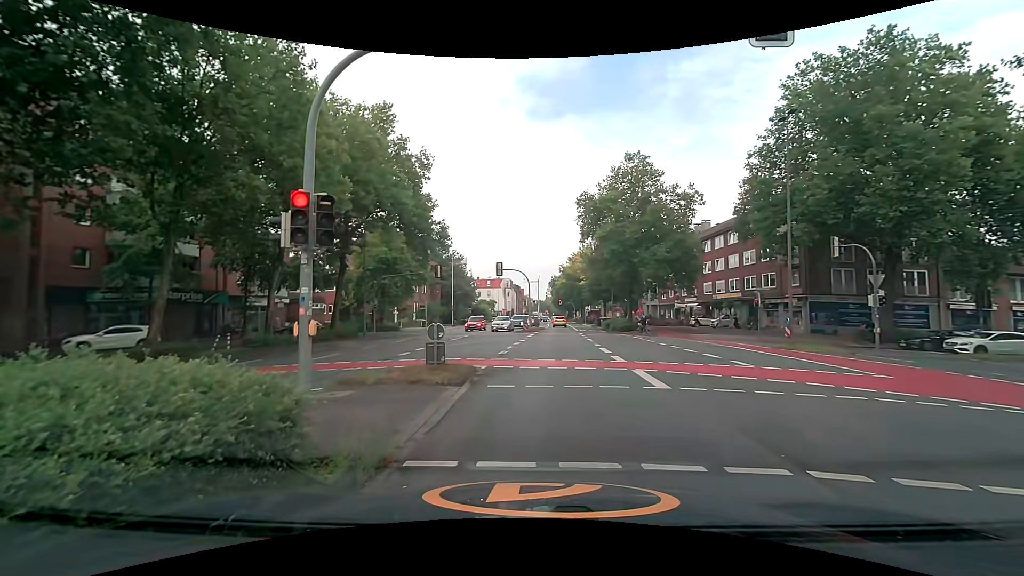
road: secondary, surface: asphalt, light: Day
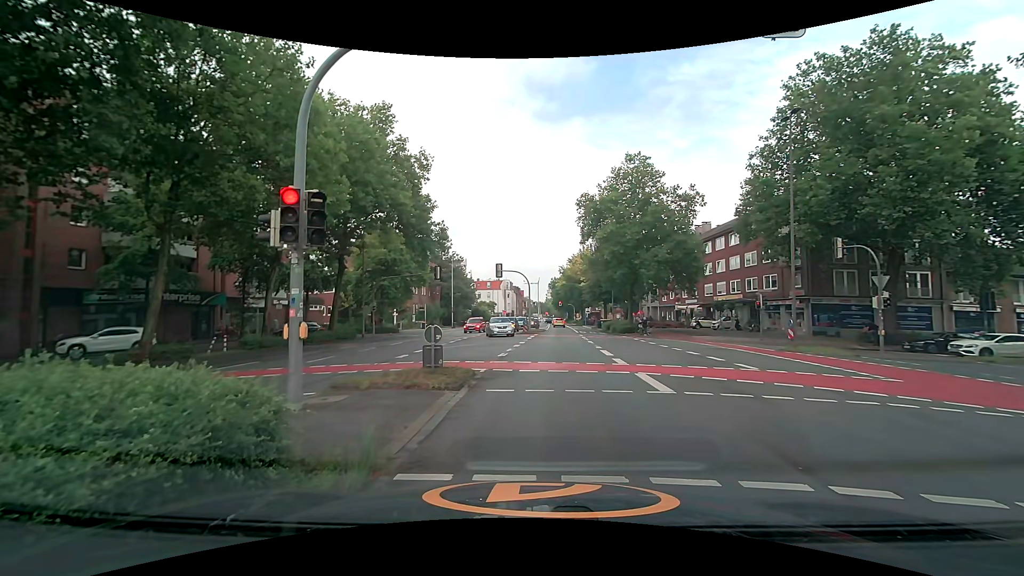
(0.0, +0.4) m; 0°
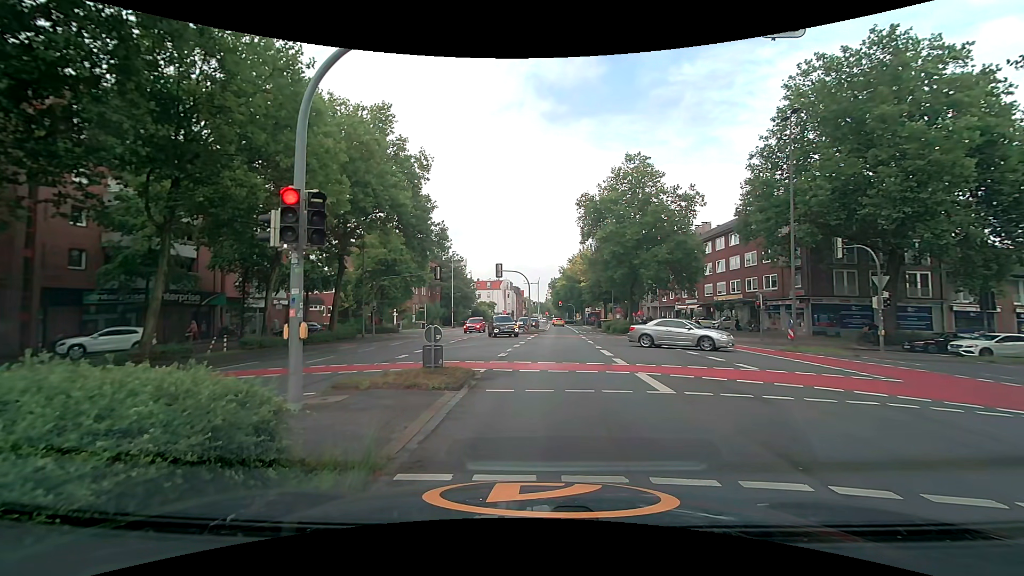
(0.0, 0.0) m; 0°
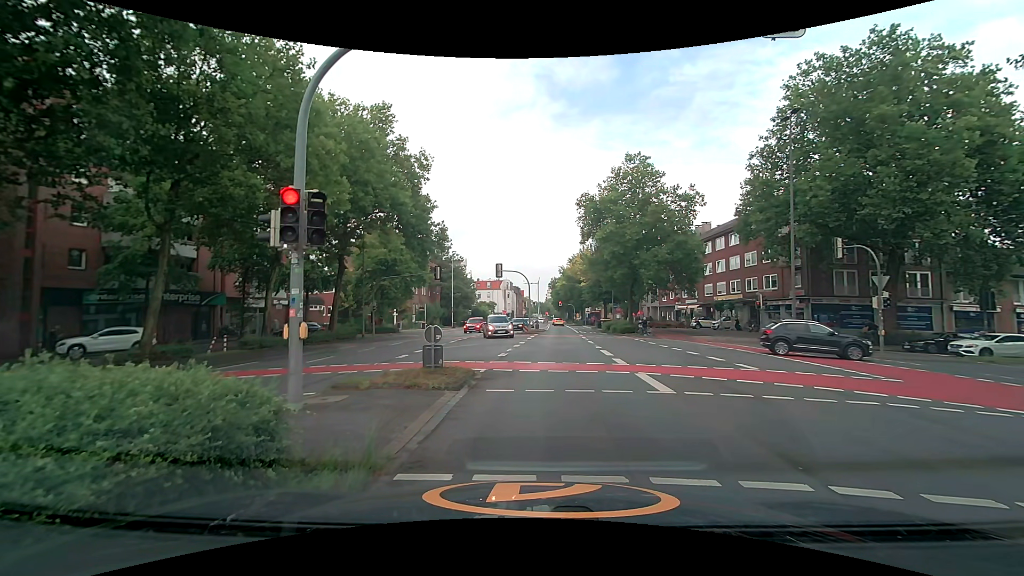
(0.0, 0.0) m; 0°
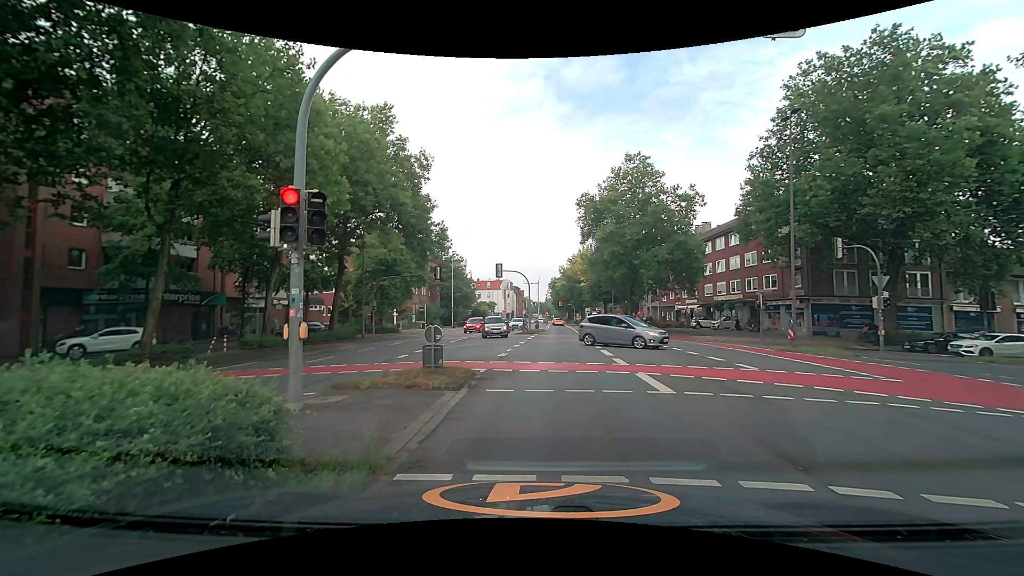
(0.0, 0.0) m; 0°
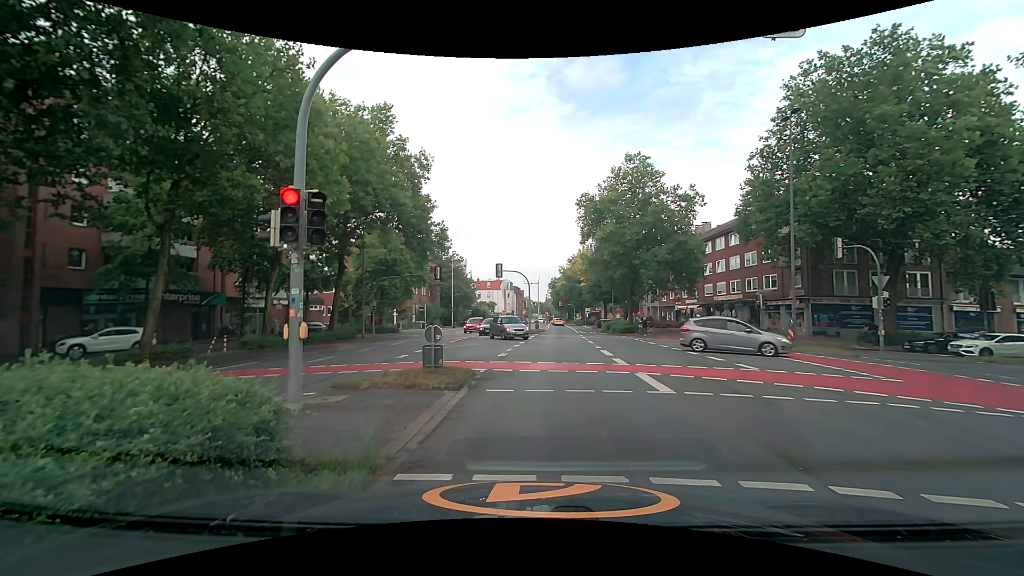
(0.0, 0.0) m; 0°
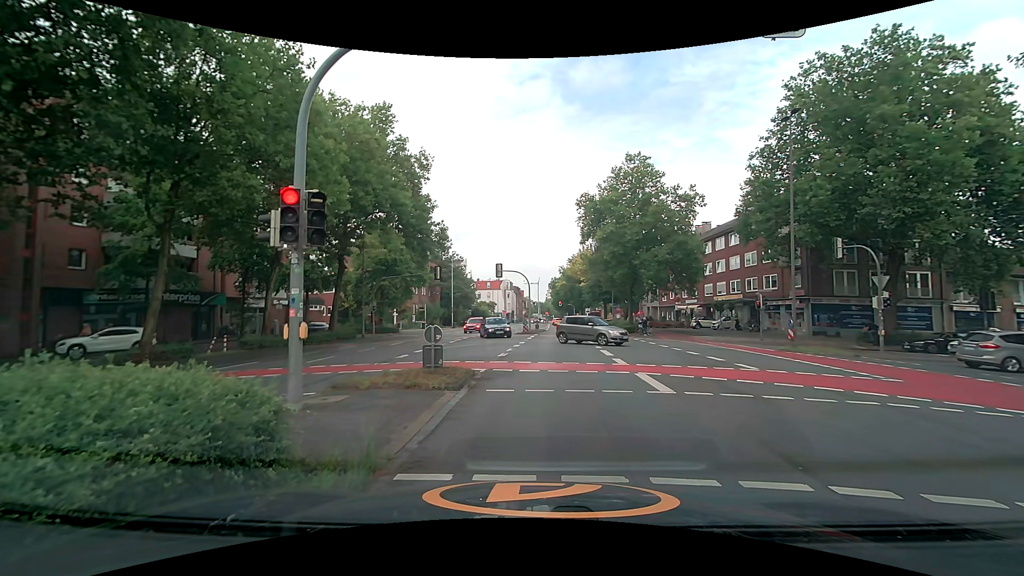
(0.0, 0.0) m; 0°
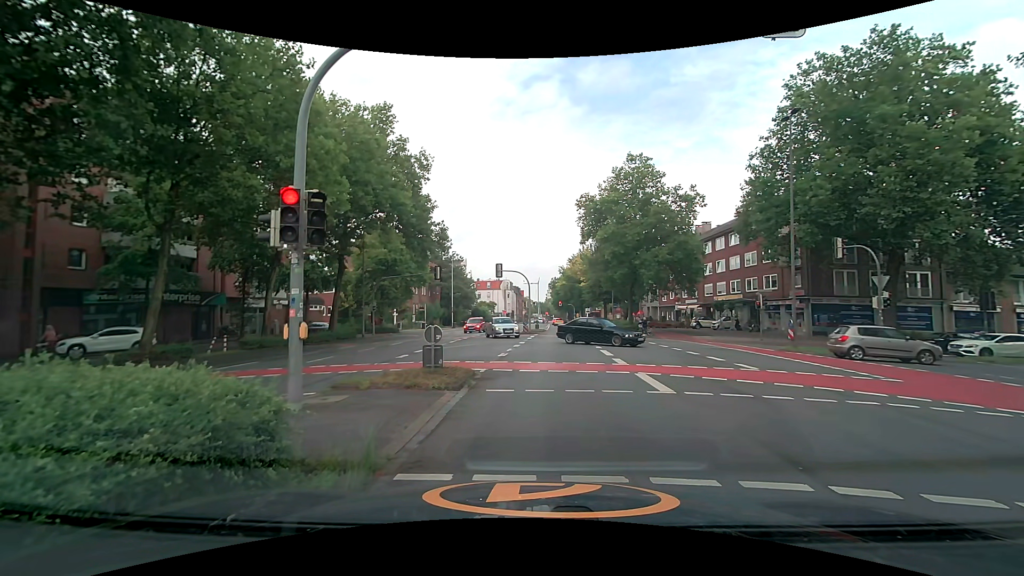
(0.0, 0.0) m; 0°
